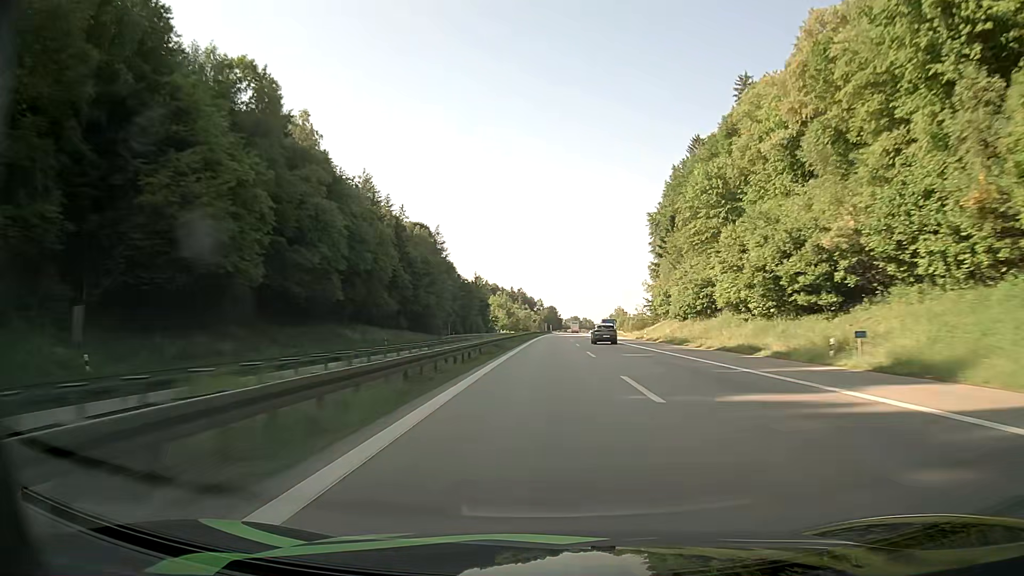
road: motorway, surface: asphalt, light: Day
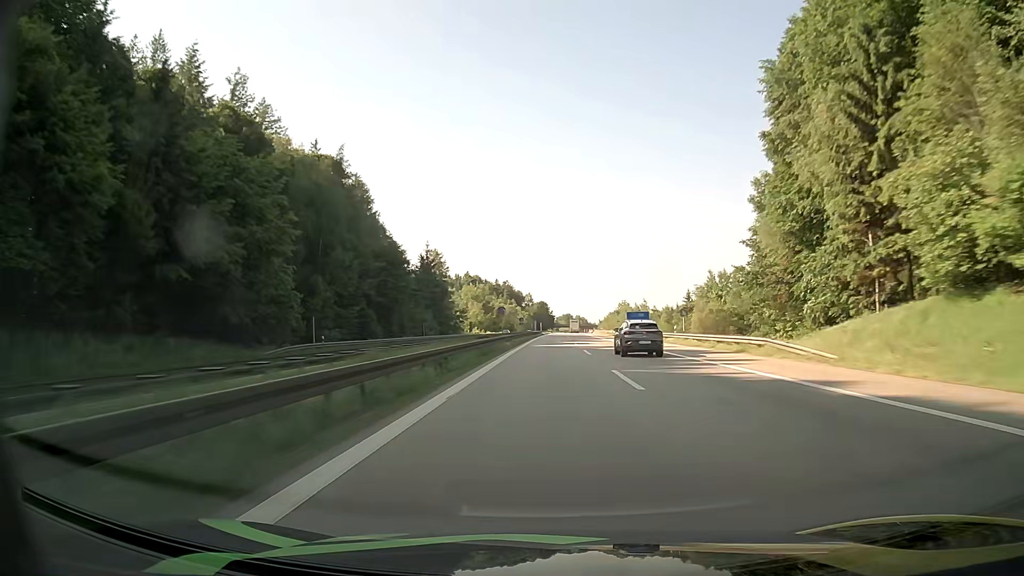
(+0.4, +69.8) m; +1°
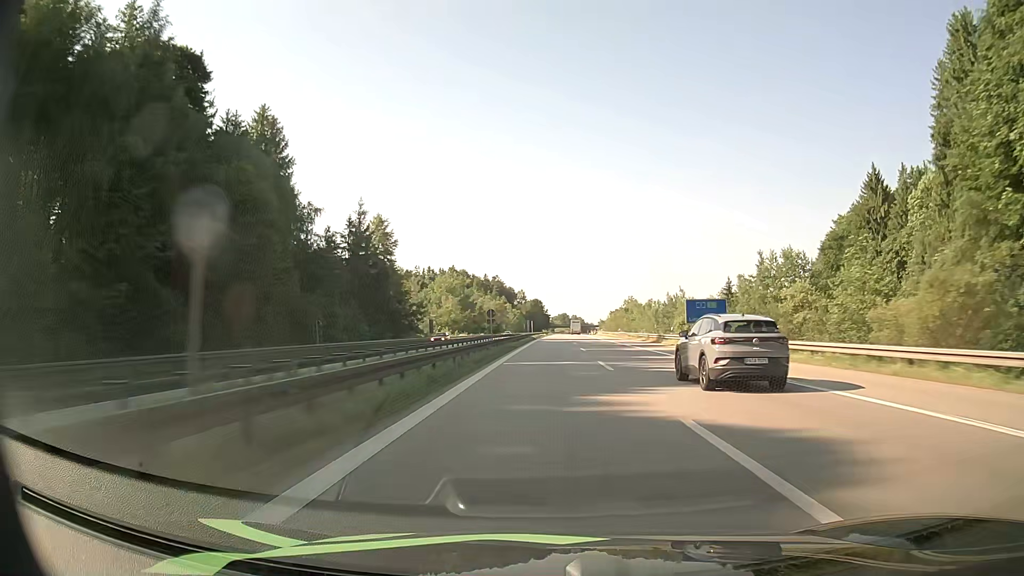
(+0.2, +47.1) m; +1°
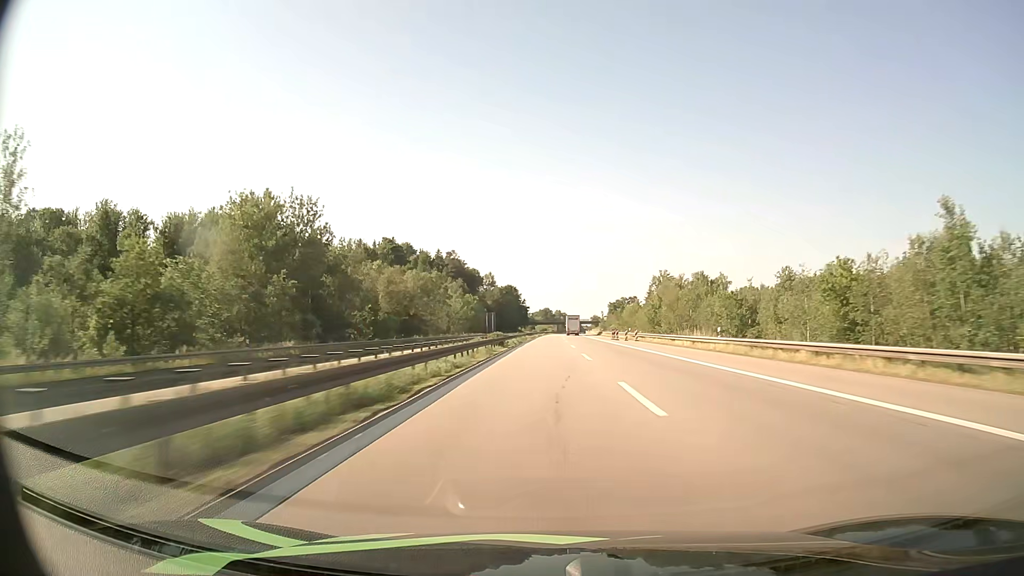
(+1.6, +119.7) m; +2°
(0, +10) (0, +20) (0, +30) (0, +40) (0, +50) (0, +60) (0, +70) (+1, +80) (+1, +90) (+1, +100) m
